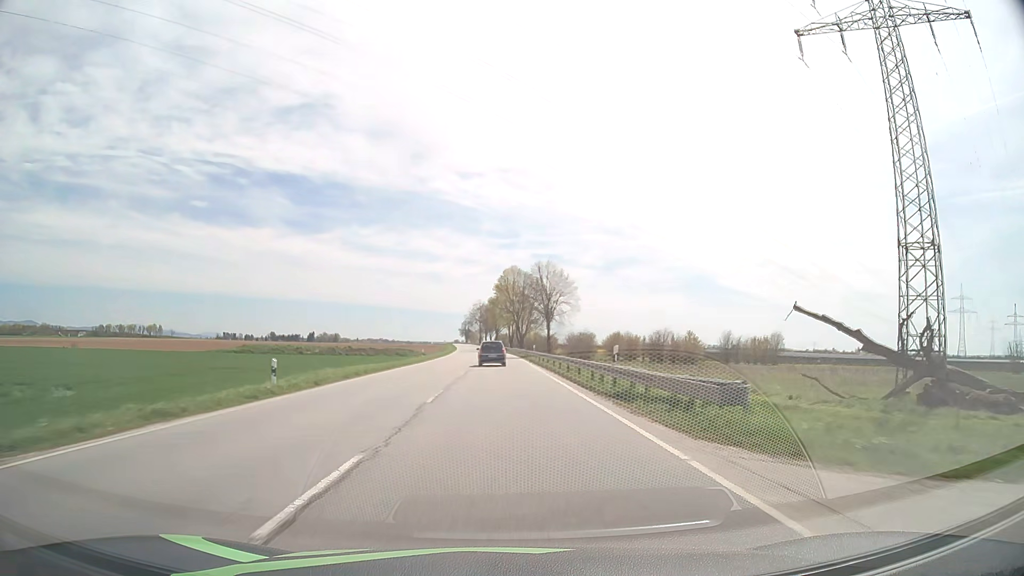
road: primary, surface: asphalt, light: Day
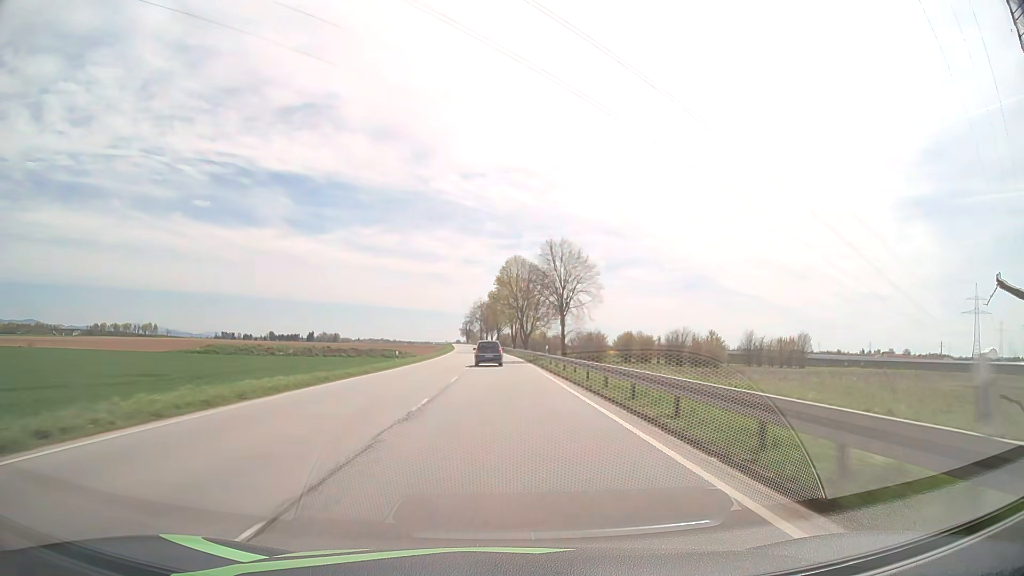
(0.0, +15.3) m; 0°
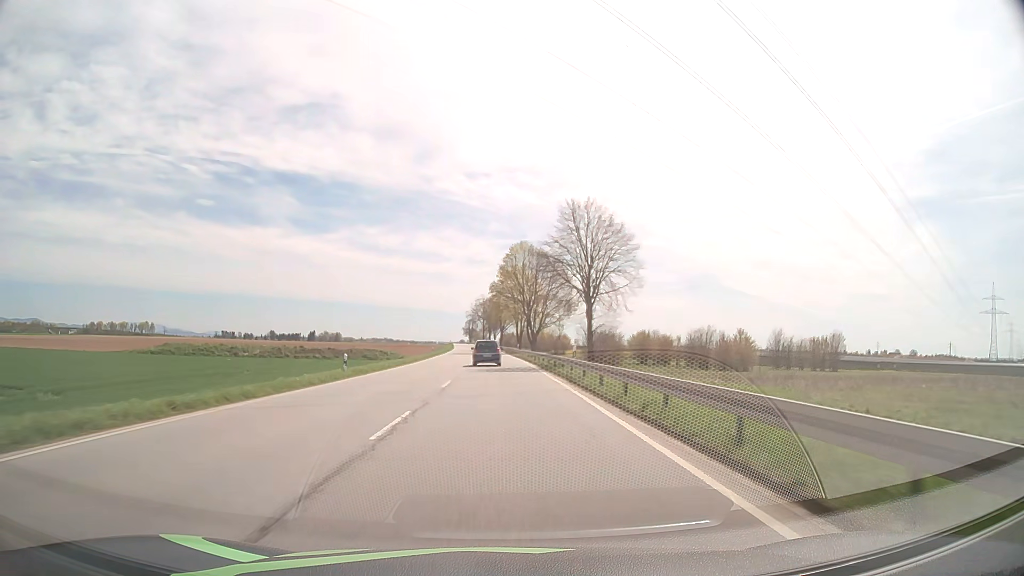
(0.0, +15.4) m; 0°
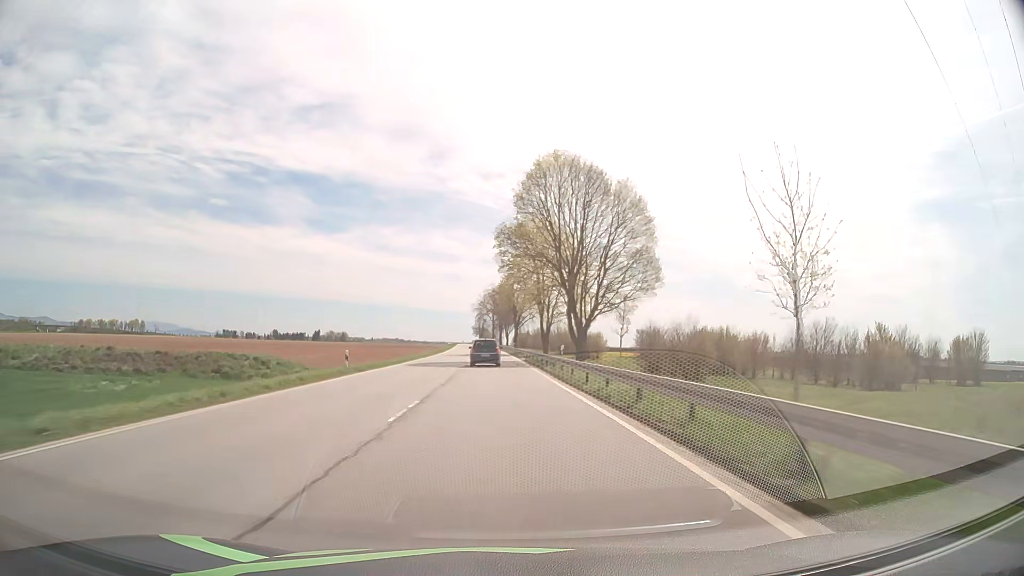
(-0.4, +46.2) m; -1°
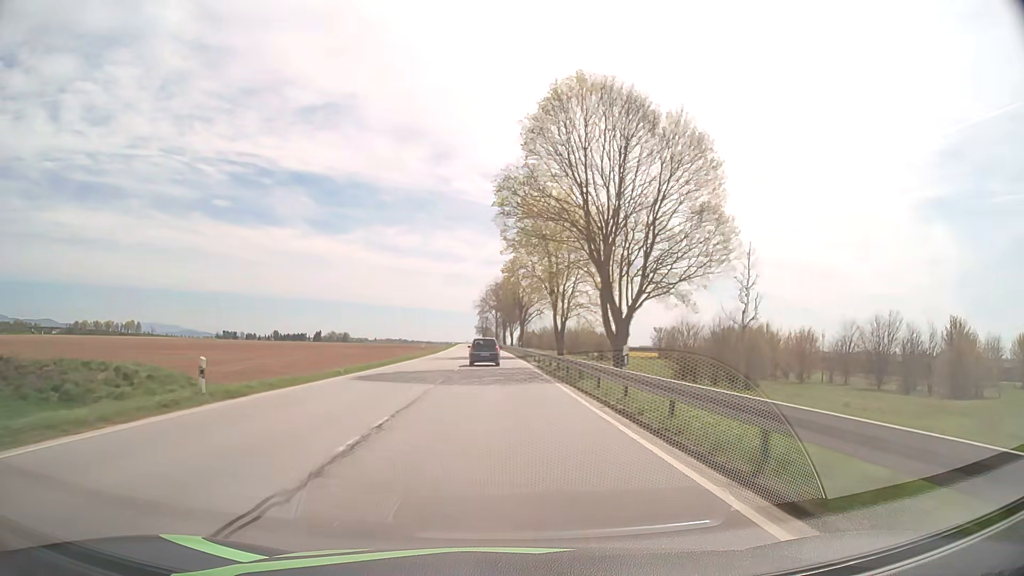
(-0.1, +15.4) m; 0°
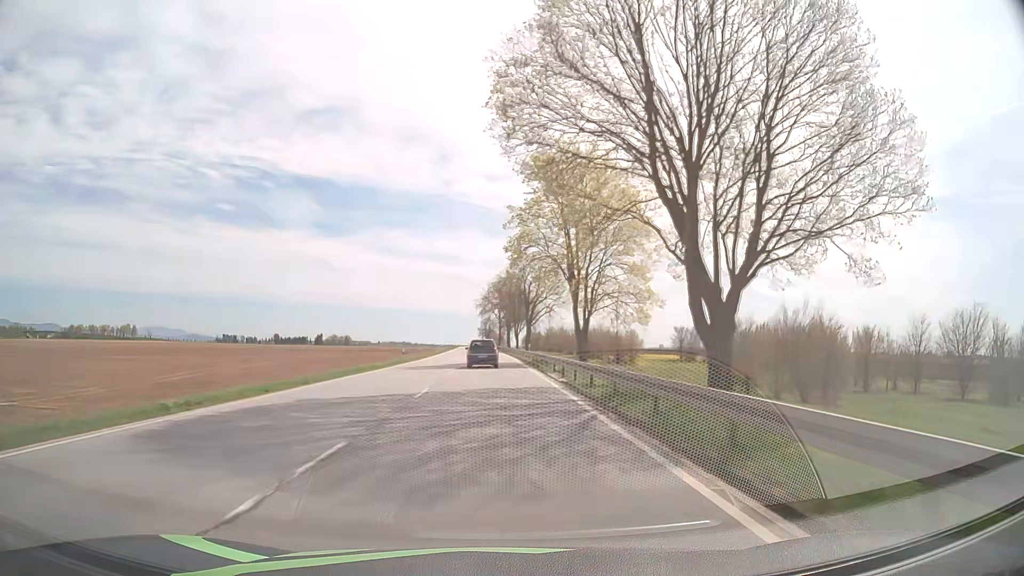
(0.0, +15.3) m; 0°
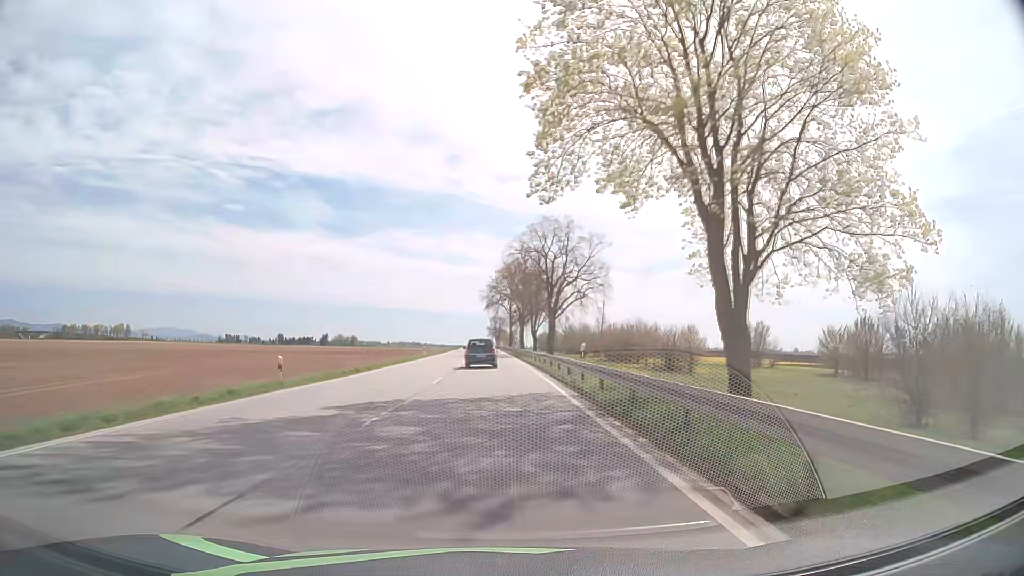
(-0.2, +30.4) m; -1°
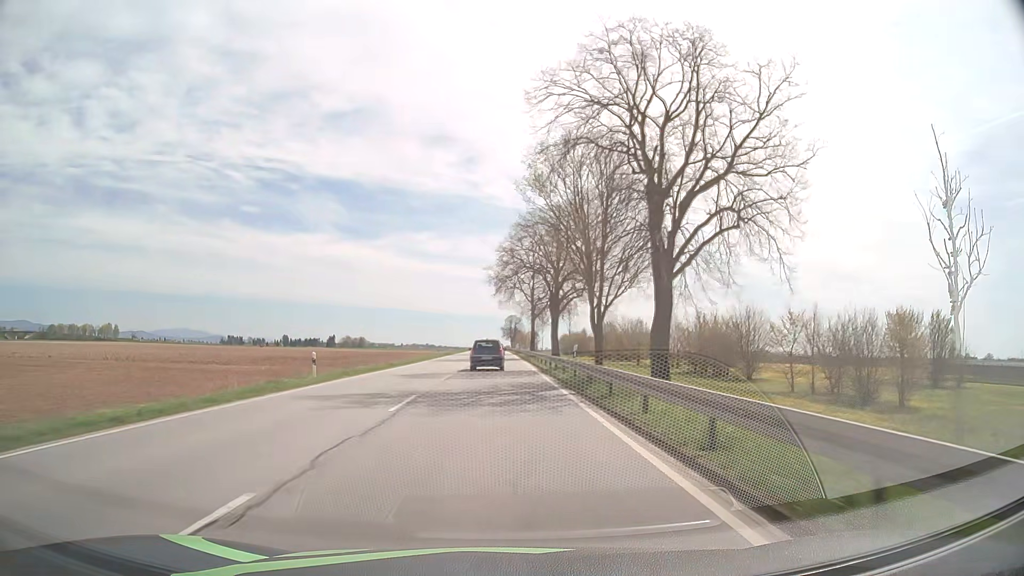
(-0.6, +45.1) m; -1°
(0, +10) (0, +20) (0, +30) (0, +40) (-1, +50) (-1, +60) (-1, +70) (-1, +80) (-1, +90) (-2, +100) m
